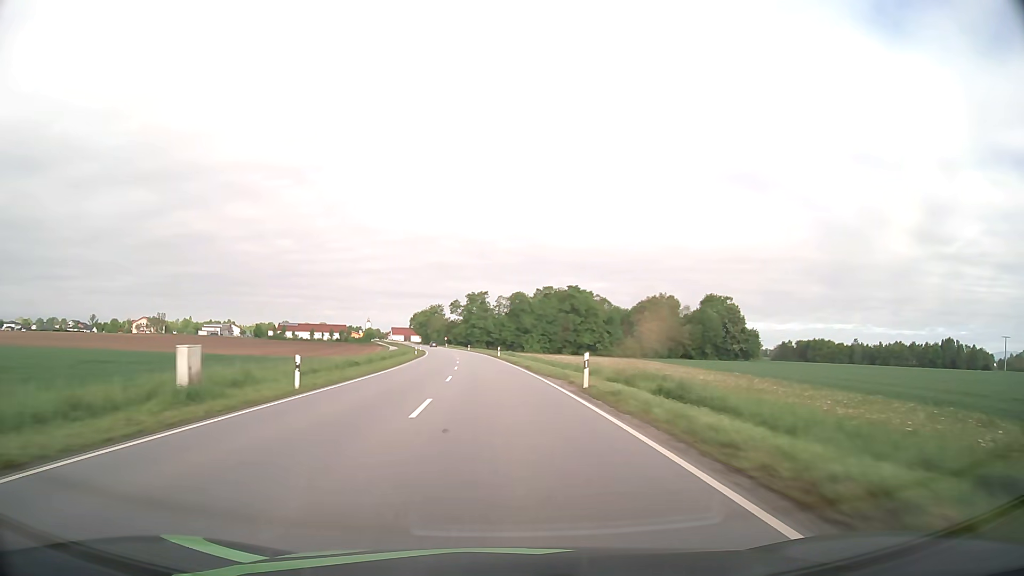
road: primary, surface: asphalt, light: Day
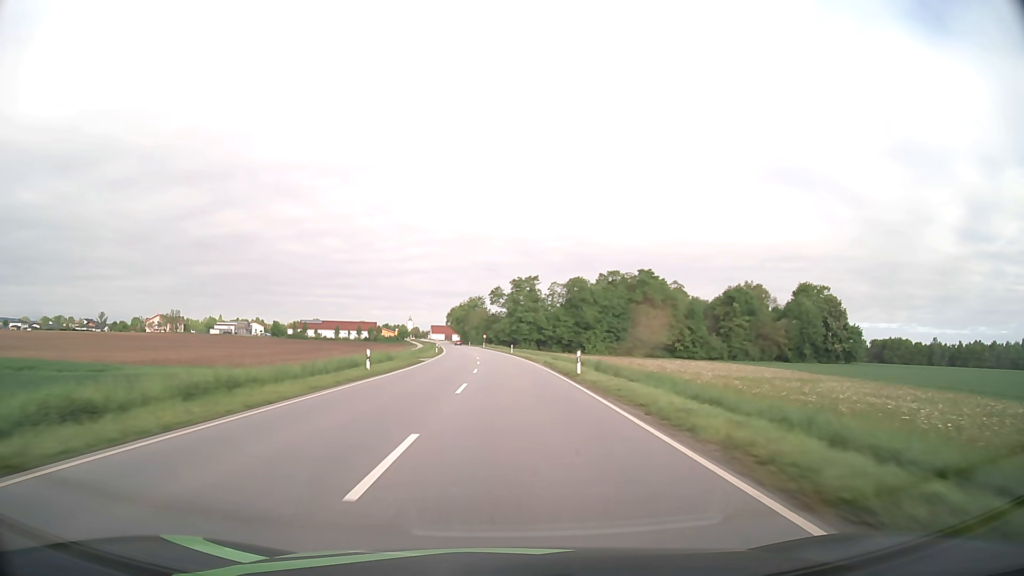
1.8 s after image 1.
(-1.7, +42.5) m; -4°
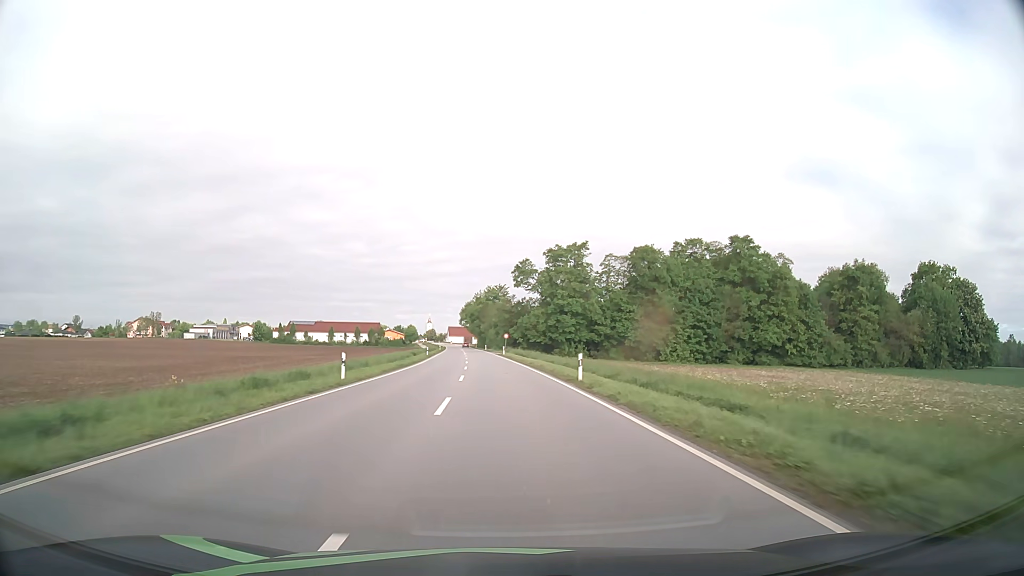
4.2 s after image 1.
(-1.1, +53.2) m; -2°
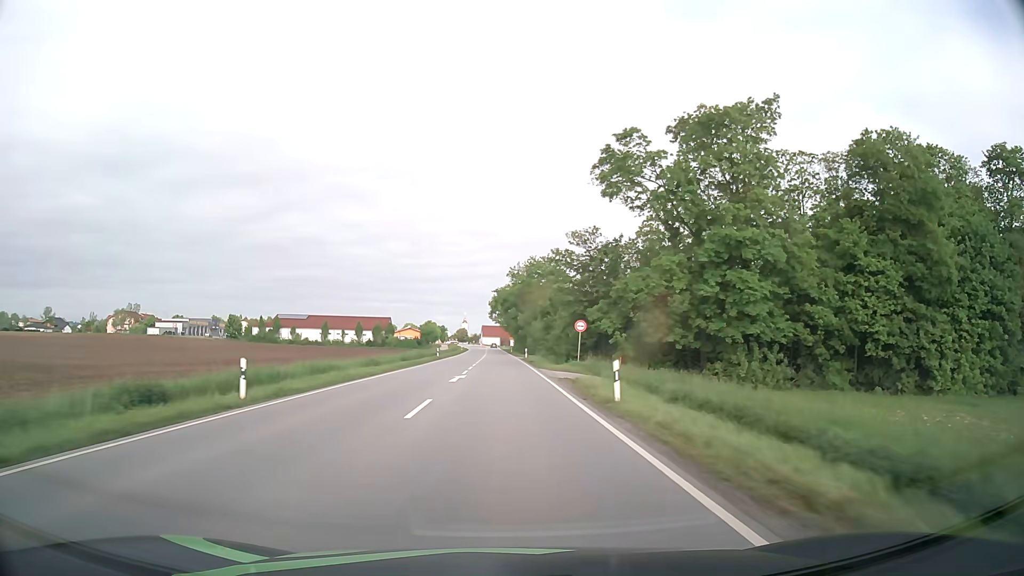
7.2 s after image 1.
(-1.8, +60.6) m; -4°
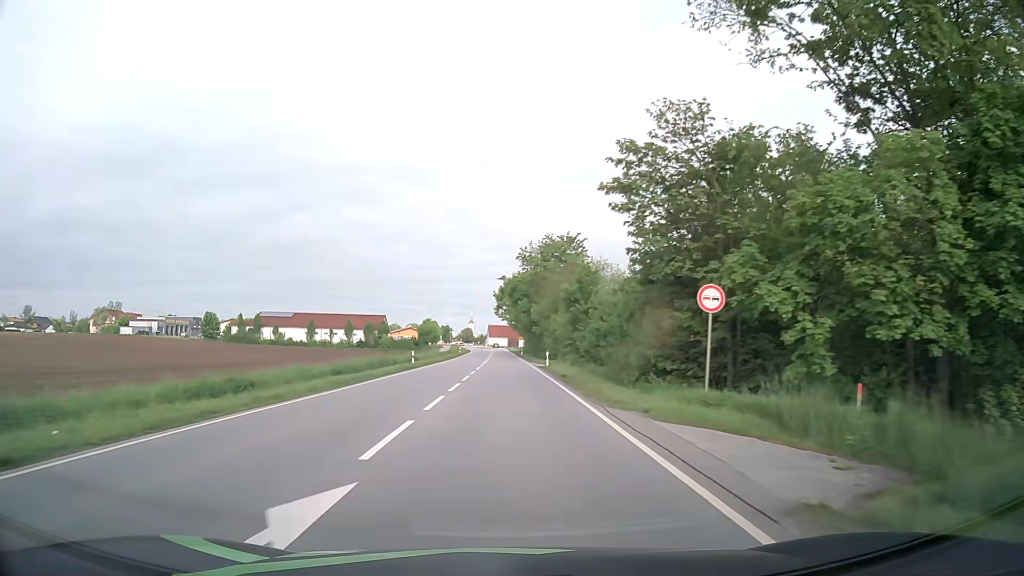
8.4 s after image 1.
(-0.1, +22.5) m; -1°
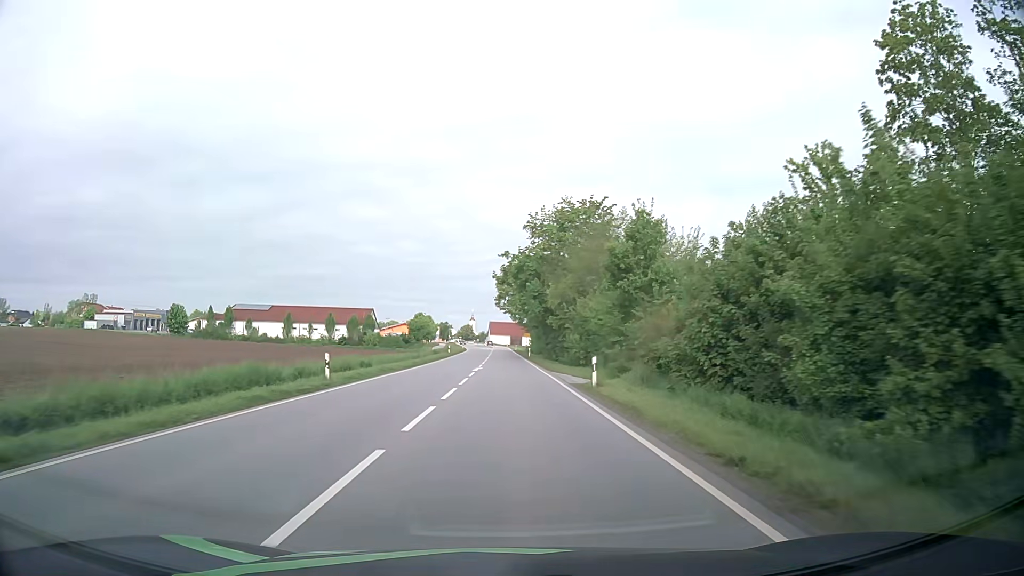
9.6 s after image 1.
(-0.1, +21.5) m; 0°
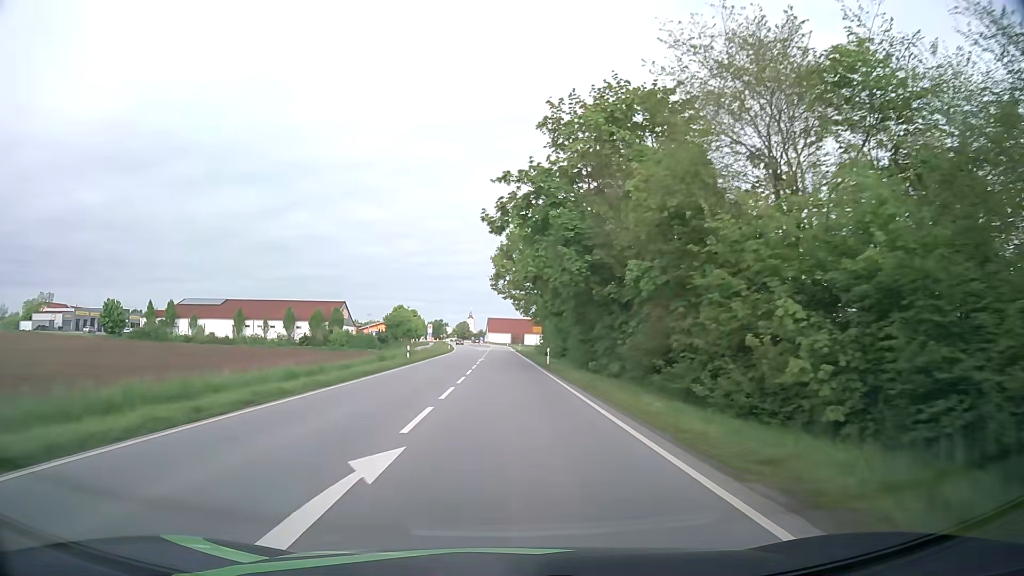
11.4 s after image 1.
(+0.1, +30.4) m; 0°
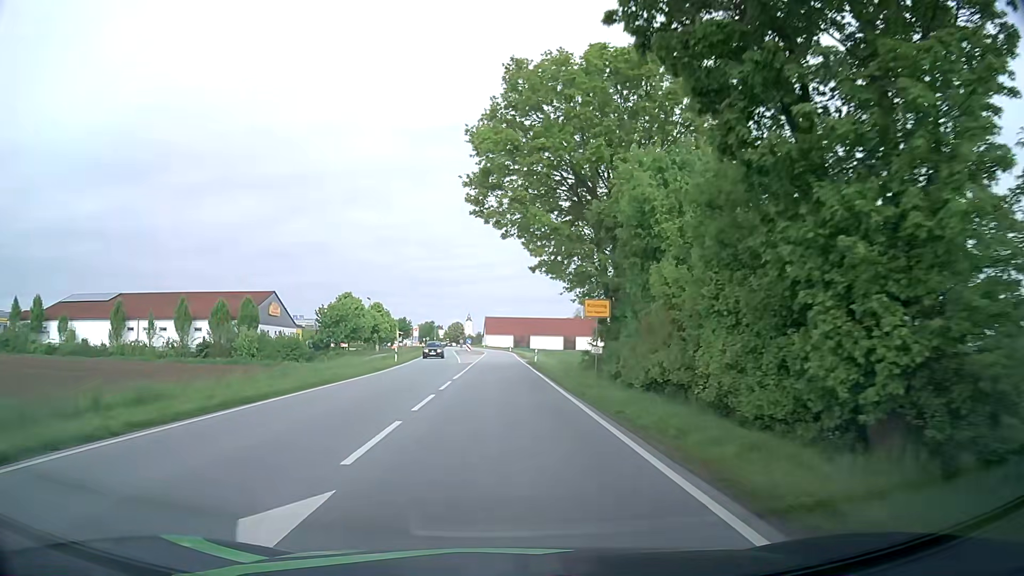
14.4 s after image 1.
(+0.1, +44.5) m; 0°
(0, +10) (0, +20) (0, +30) (0, +40) (0, +50) (0, +60) (0, +70) (-1, +80) (-1, +90) (-2, +100) m
